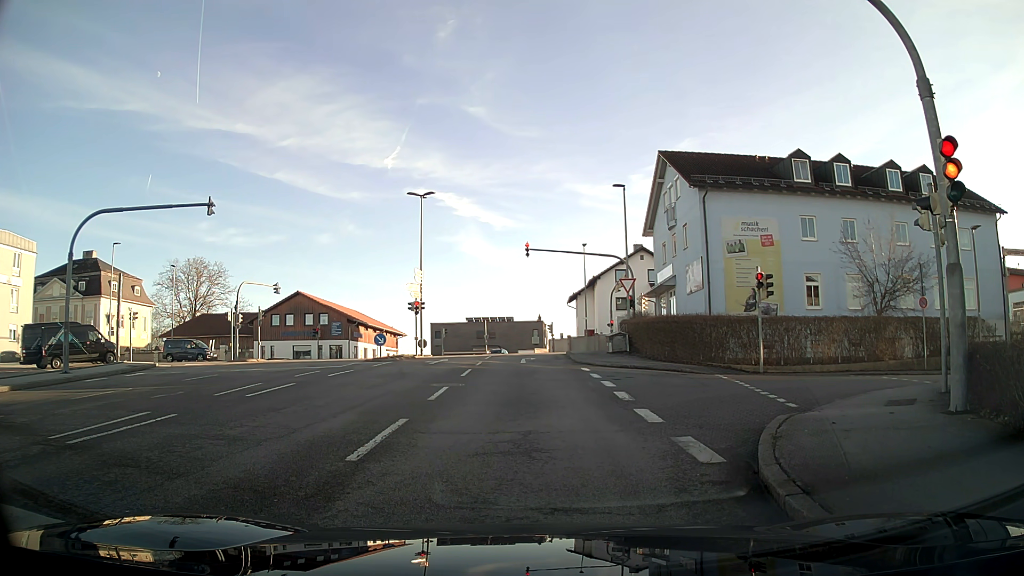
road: tertiary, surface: asphalt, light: Day
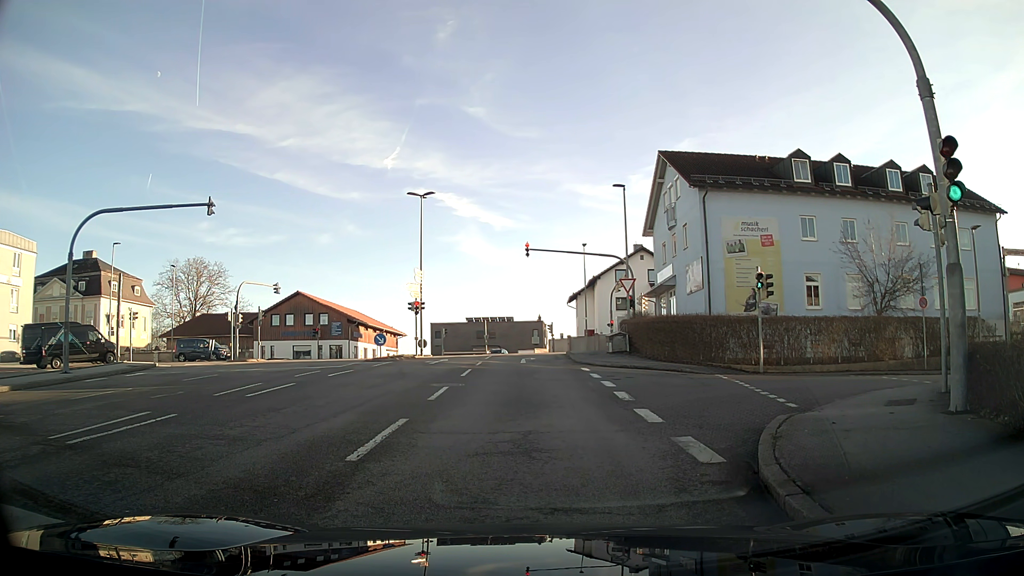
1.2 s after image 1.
(0.0, 0.0) m; 0°
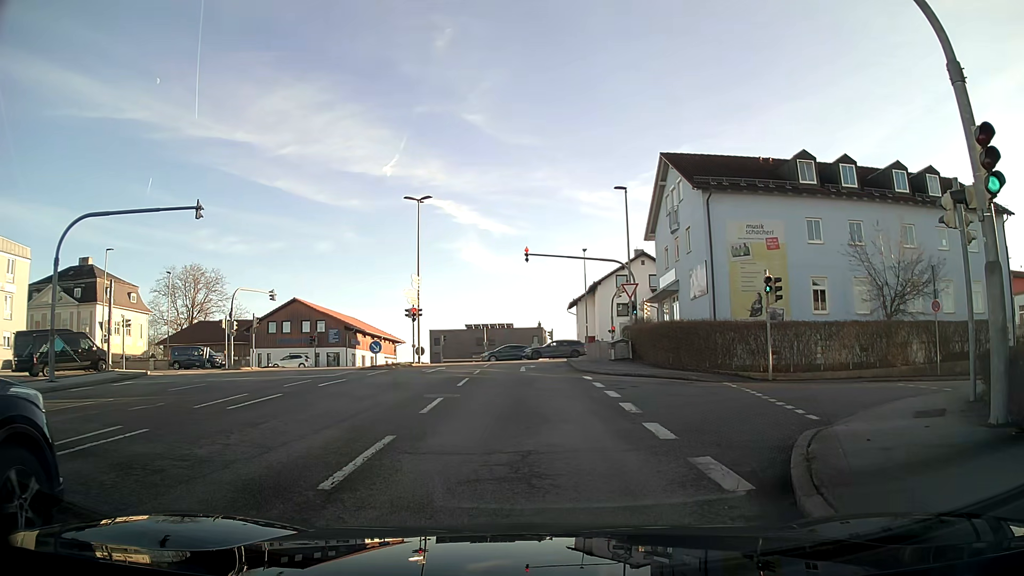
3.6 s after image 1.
(0.0, +1.0) m; -2°
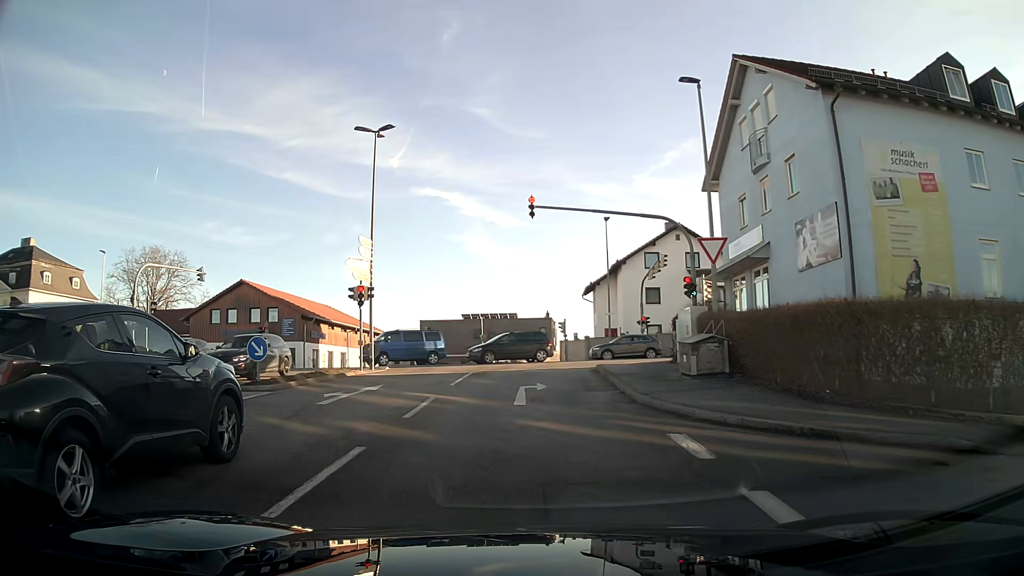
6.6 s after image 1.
(0.0, +14.3) m; 0°
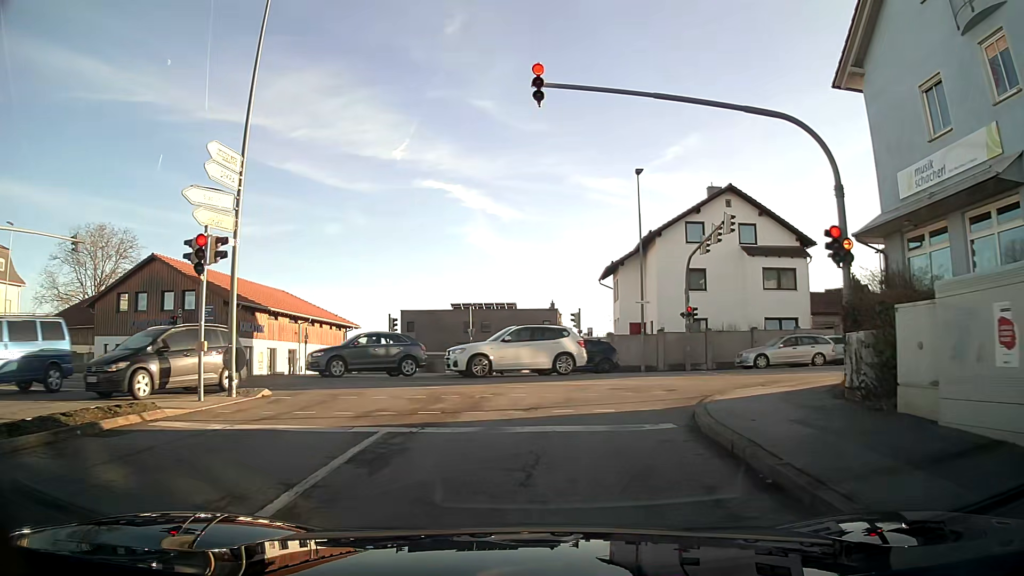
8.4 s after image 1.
(-0.1, +13.5) m; 0°
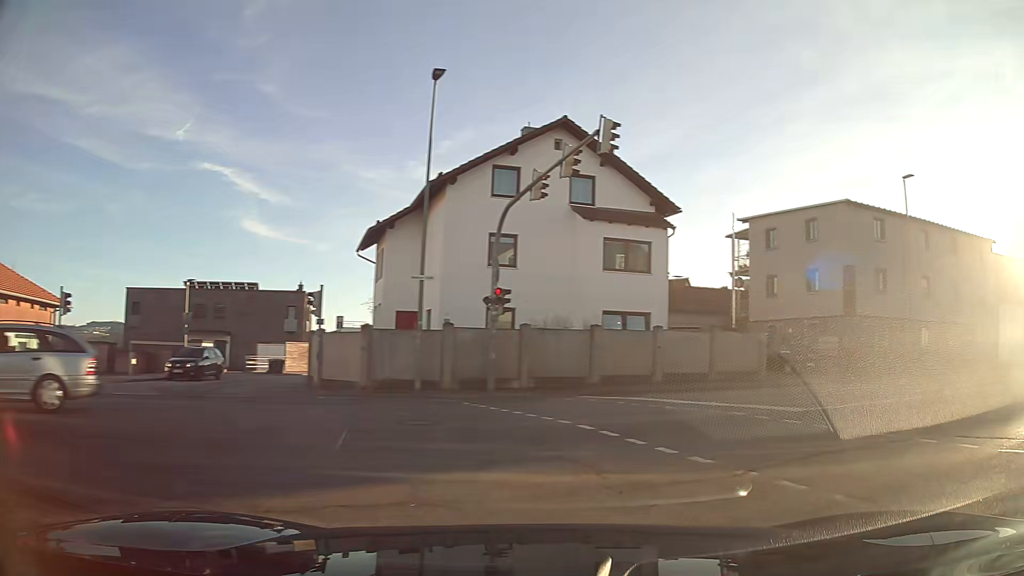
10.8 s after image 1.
(+1.6, +12.9) m; +29°
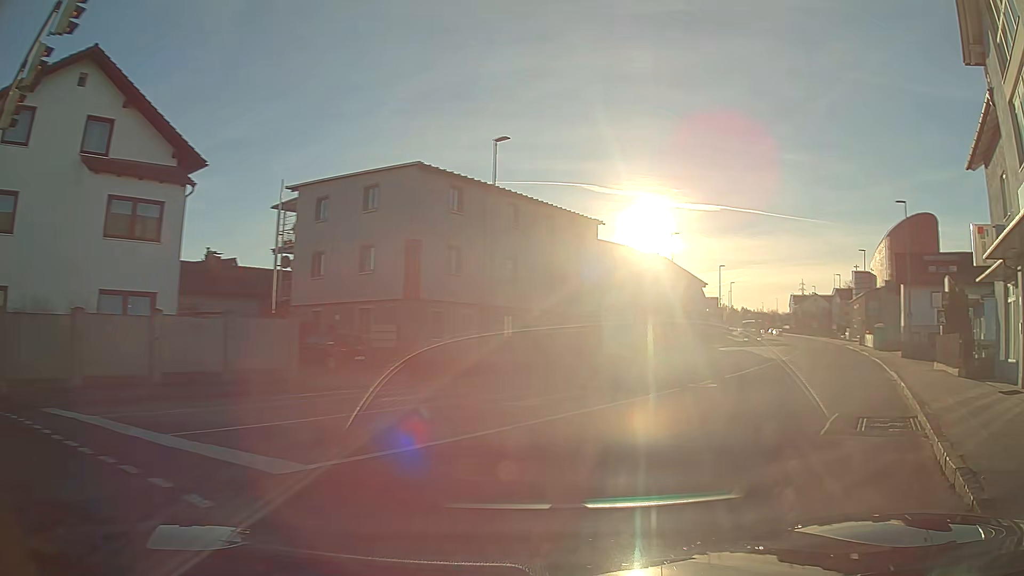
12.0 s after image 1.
(+2.0, +6.0) m; +36°
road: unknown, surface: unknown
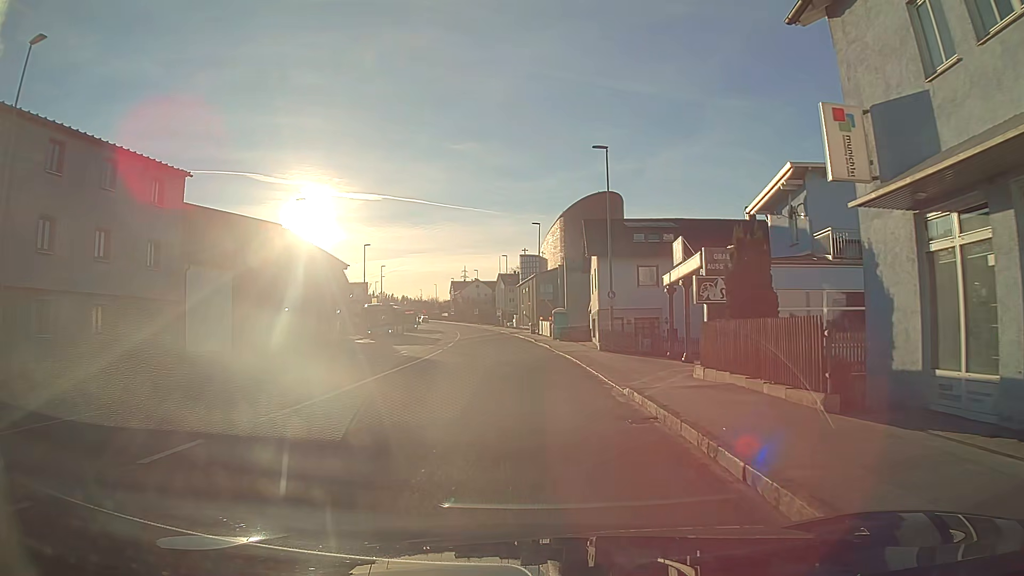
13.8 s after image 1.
(+3.3, +11.6) m; +21°
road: tertiary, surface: asphalt
(0, +10) (0, +20) (-1, +30) (-1, +40) (-2, +50) (-3, +60) (-4, +70) (-6, +80) (-8, +90) (-9, +99) m
